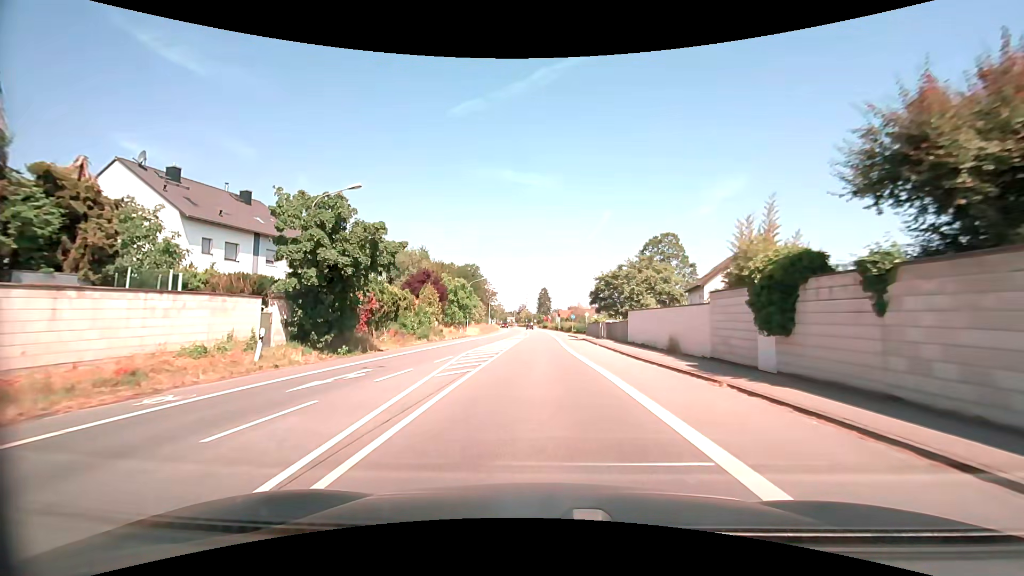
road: primary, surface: asphalt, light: Day
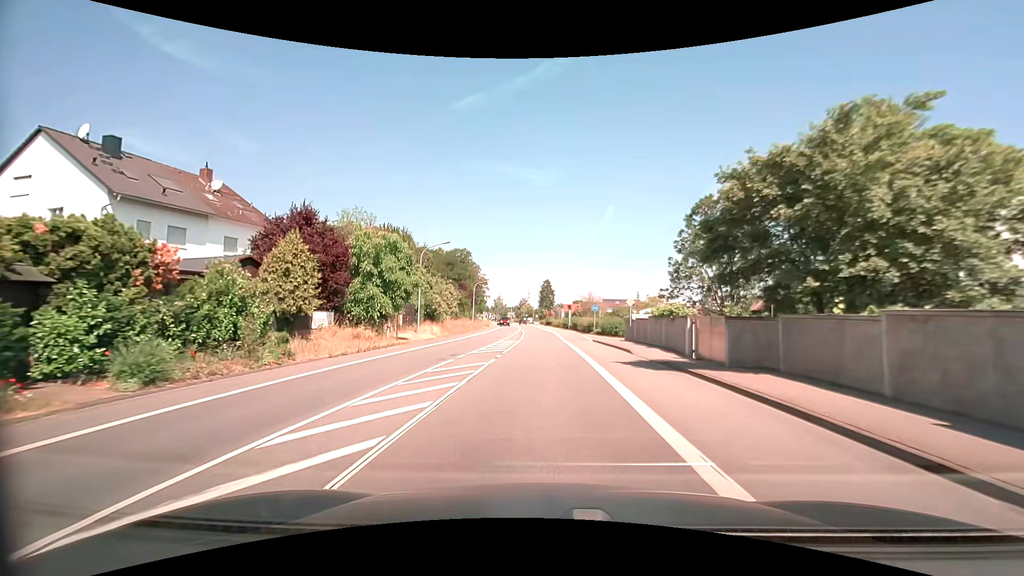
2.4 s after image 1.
(-0.1, +28.6) m; 0°
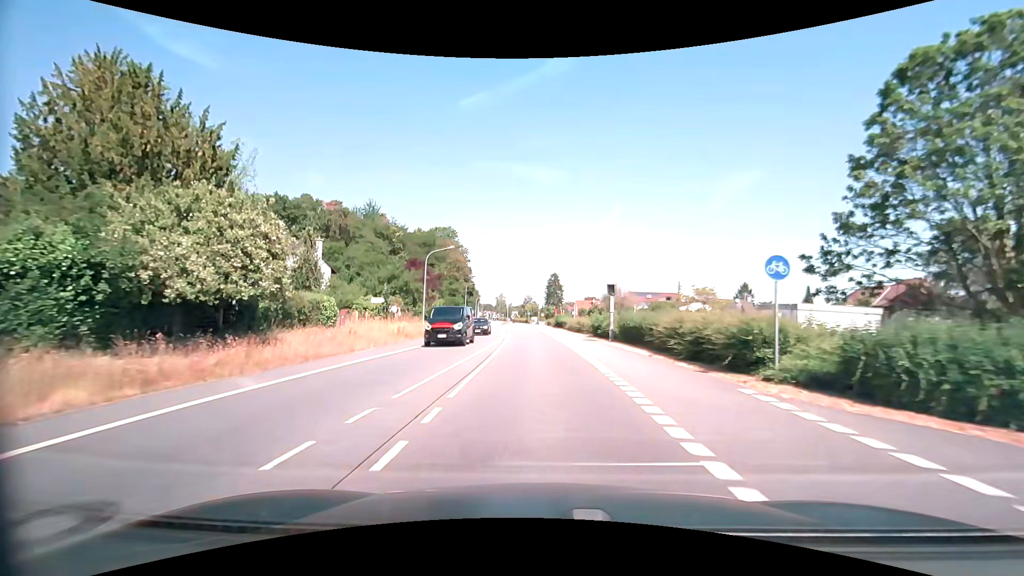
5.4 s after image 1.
(-0.1, +36.2) m; -1°
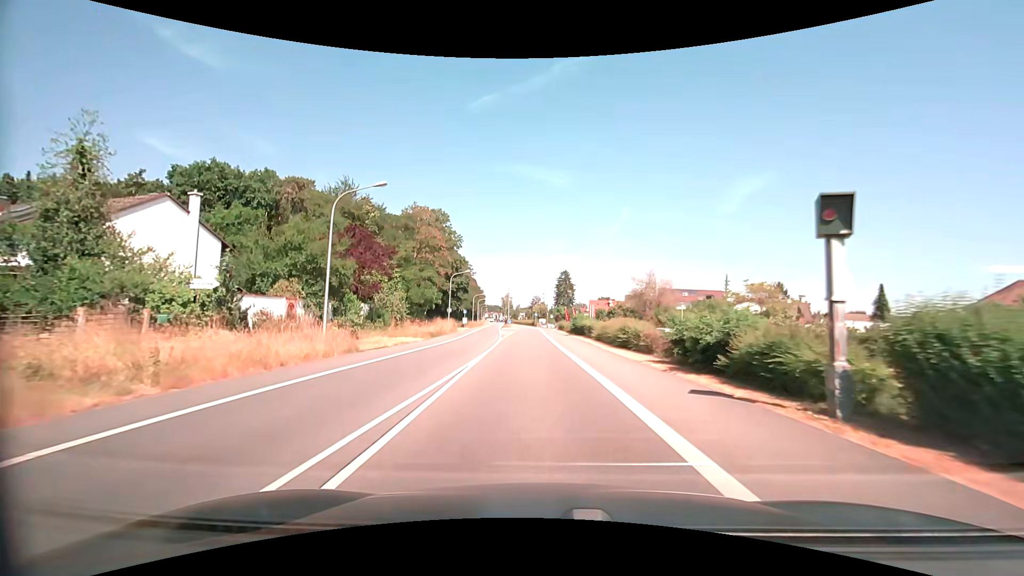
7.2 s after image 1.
(-0.3, +21.4) m; -1°
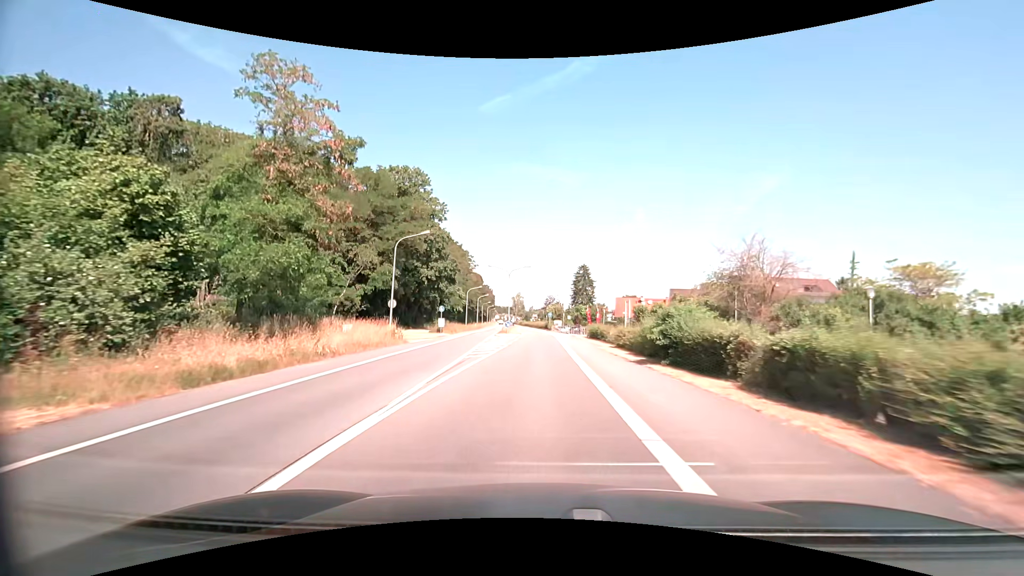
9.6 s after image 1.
(-0.4, +29.0) m; -2°
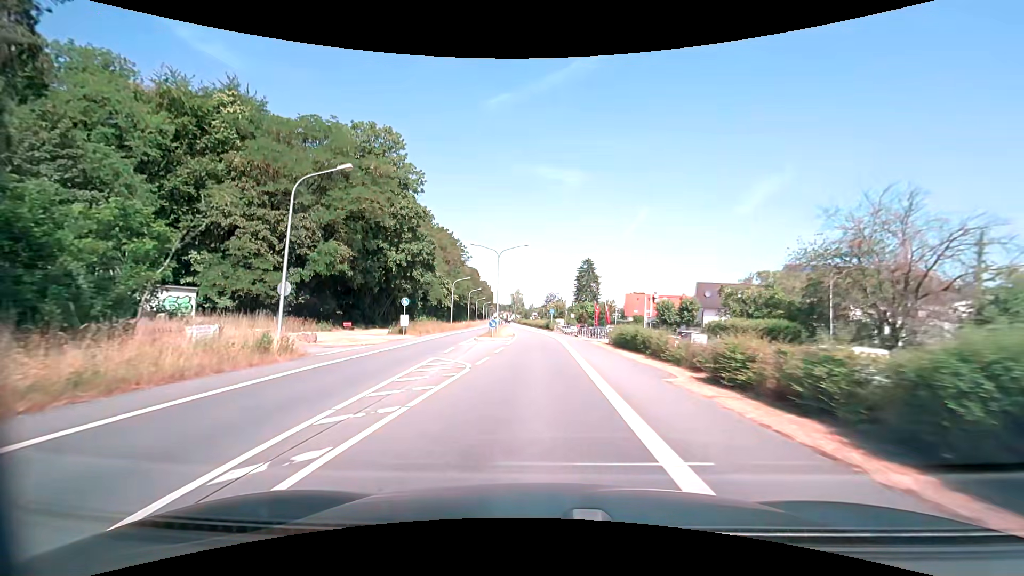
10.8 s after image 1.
(0.0, +14.7) m; 0°
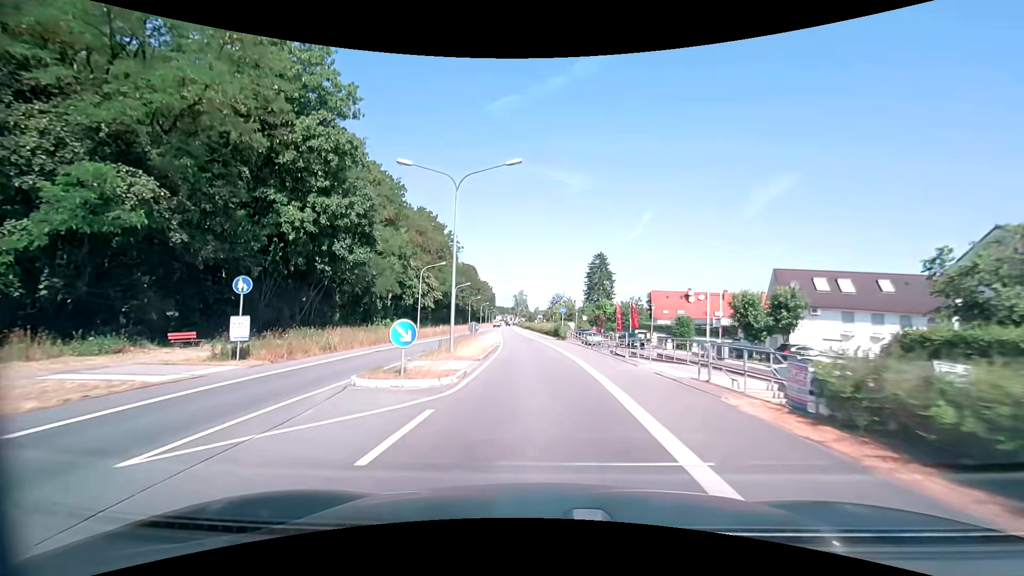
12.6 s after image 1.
(-0.1, +22.2) m; 0°
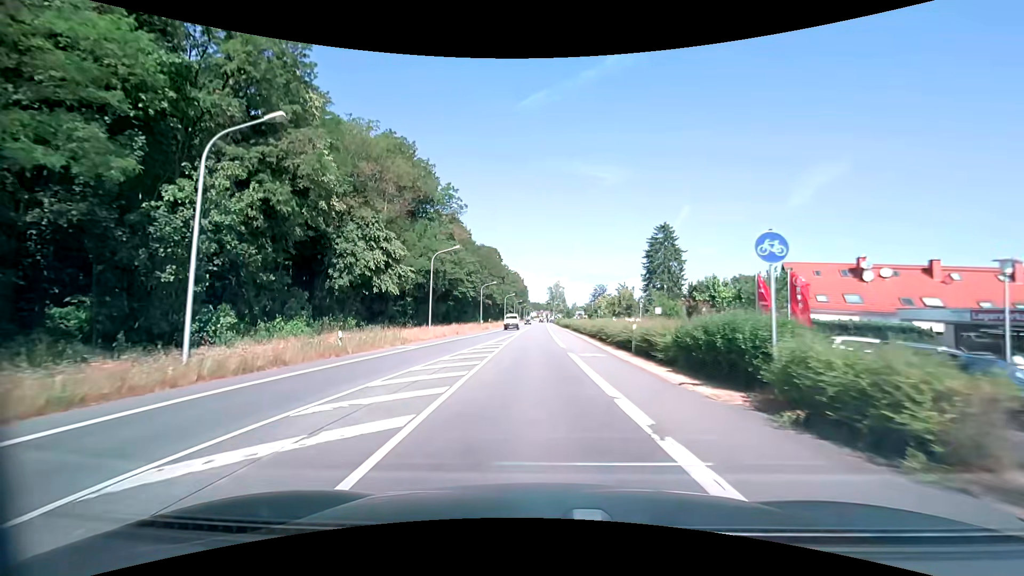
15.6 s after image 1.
(-1.5, +37.7) m; -4°
(0, +10) (0, +20) (0, +30) (-1, +40) (-1, +50) (-1, +60) (-1, +70) (-1, +80) (-1, +90) (-1, +100) m
